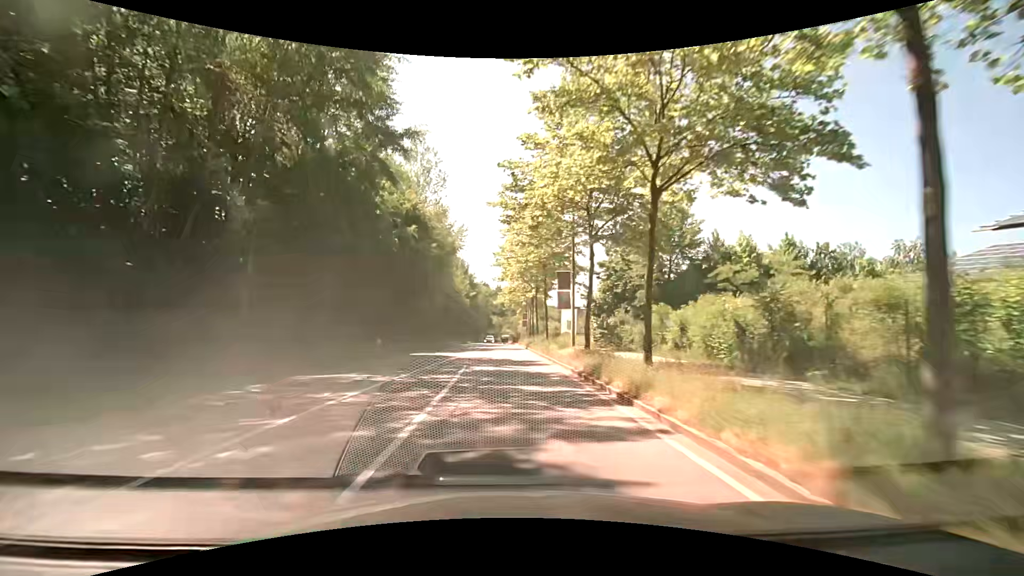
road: secondary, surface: asphalt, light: Day
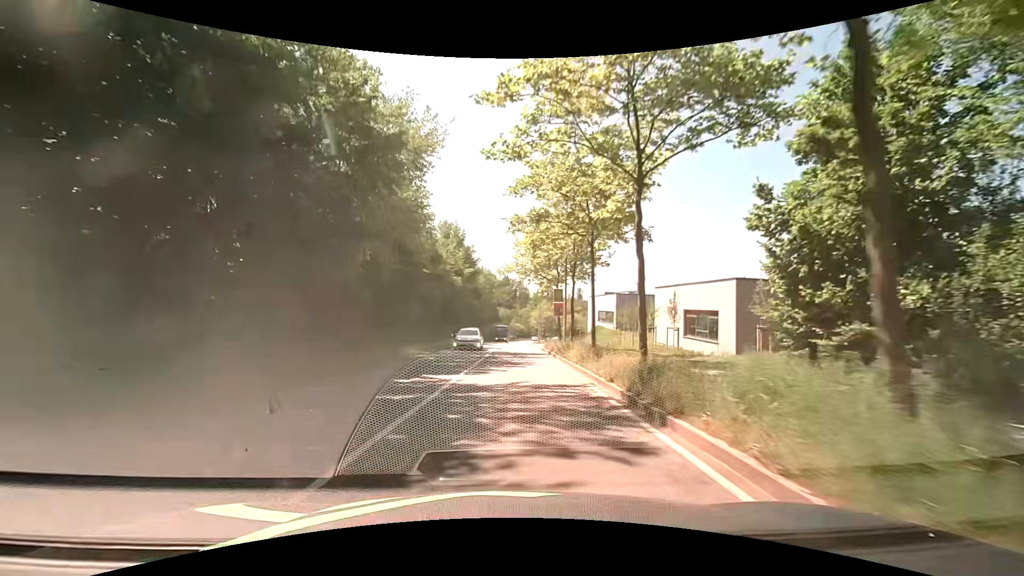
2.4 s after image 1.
(-0.2, +31.4) m; 0°
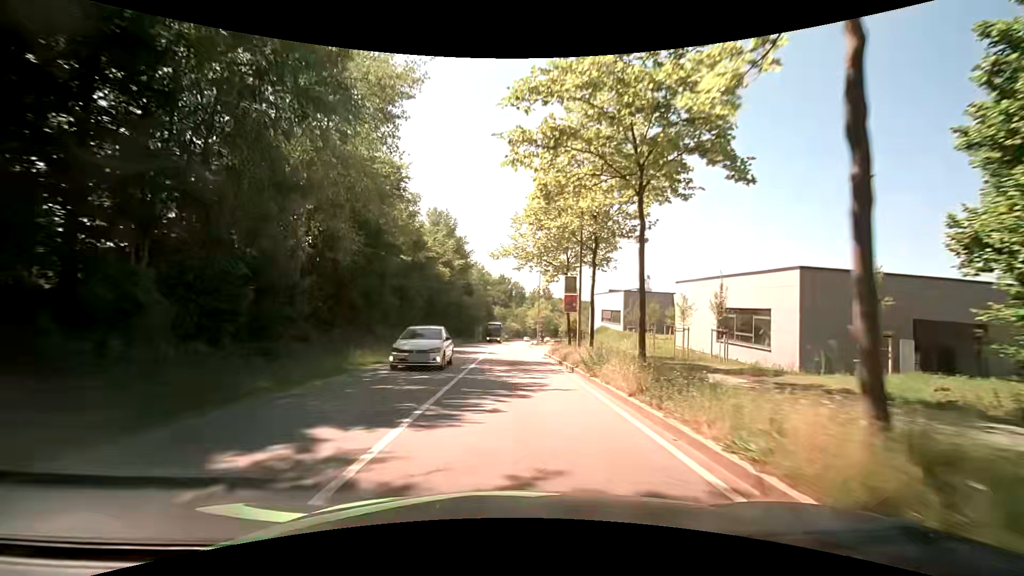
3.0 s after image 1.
(-0.1, +7.9) m; 0°
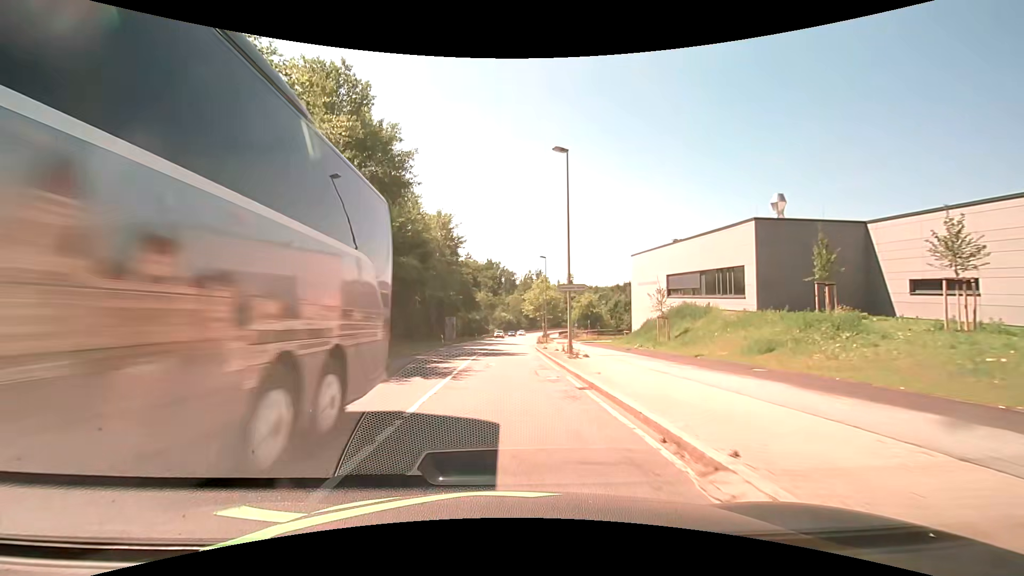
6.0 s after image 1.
(+0.4, +39.3) m; +1°
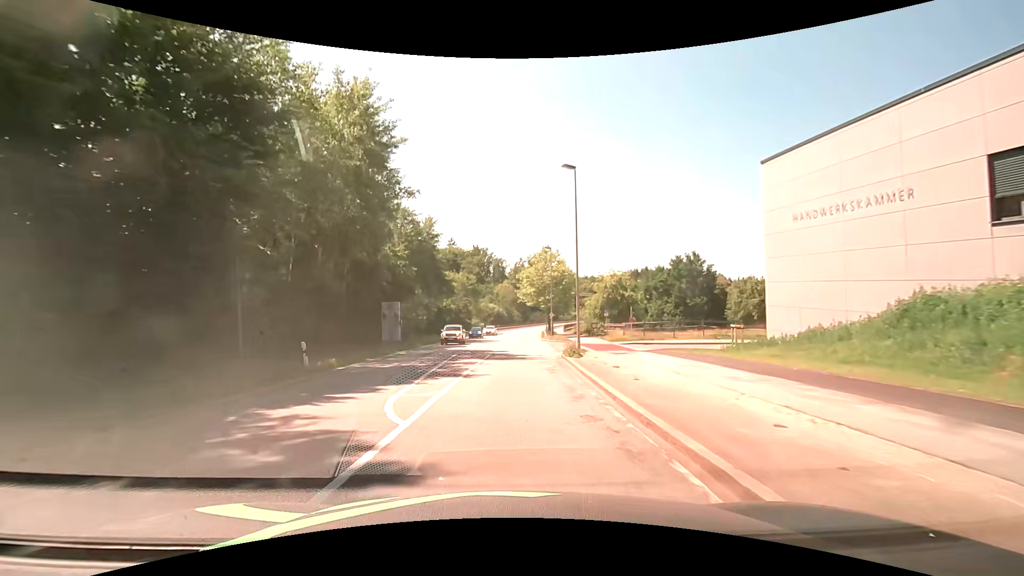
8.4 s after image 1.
(+0.3, +31.8) m; +2°
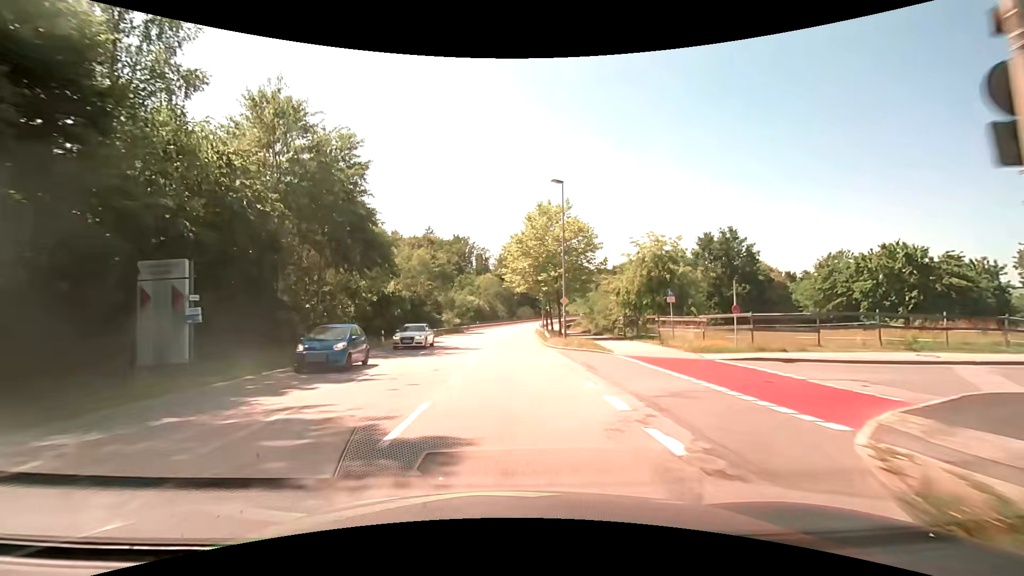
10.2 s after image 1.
(+0.3, +24.3) m; +2°
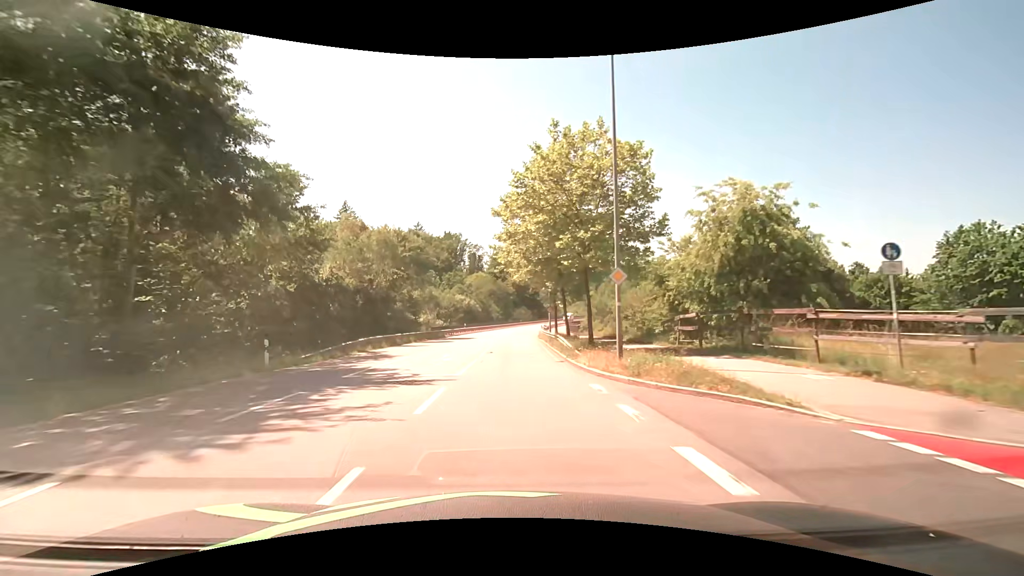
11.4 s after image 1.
(0.0, +16.0) m; 0°
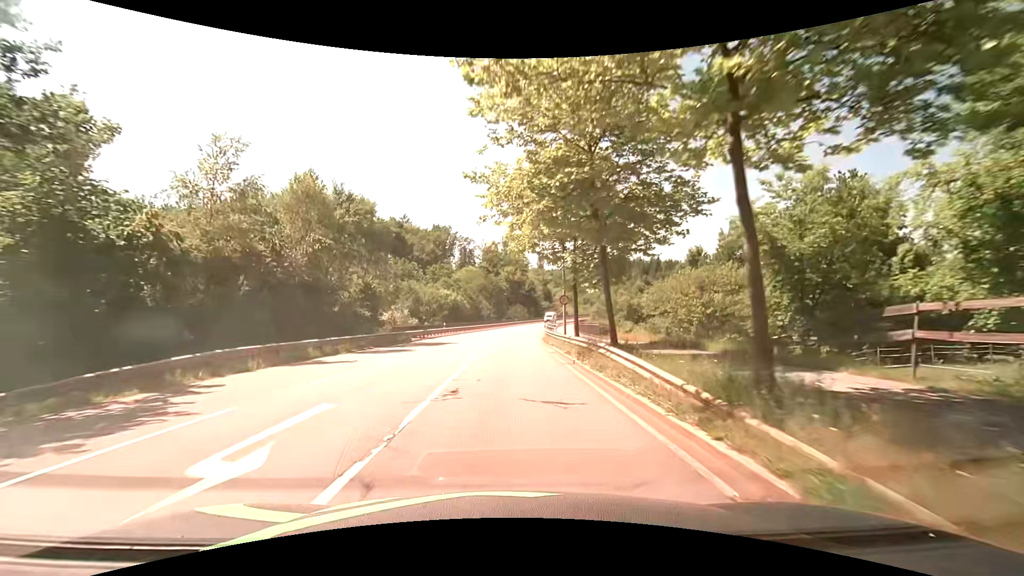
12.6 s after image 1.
(+0.2, +15.8) m; +1°
